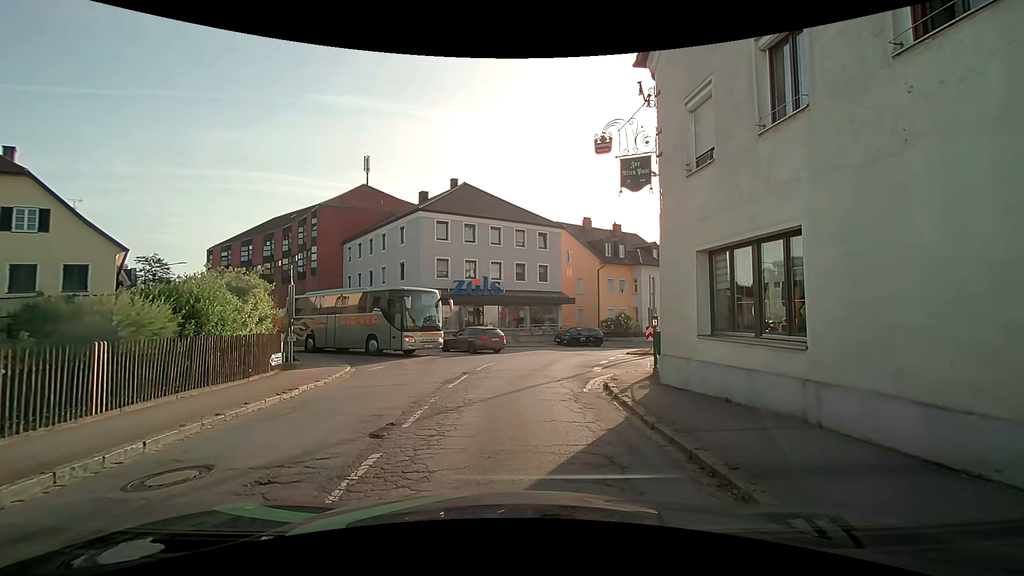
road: secondary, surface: asphalt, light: Day
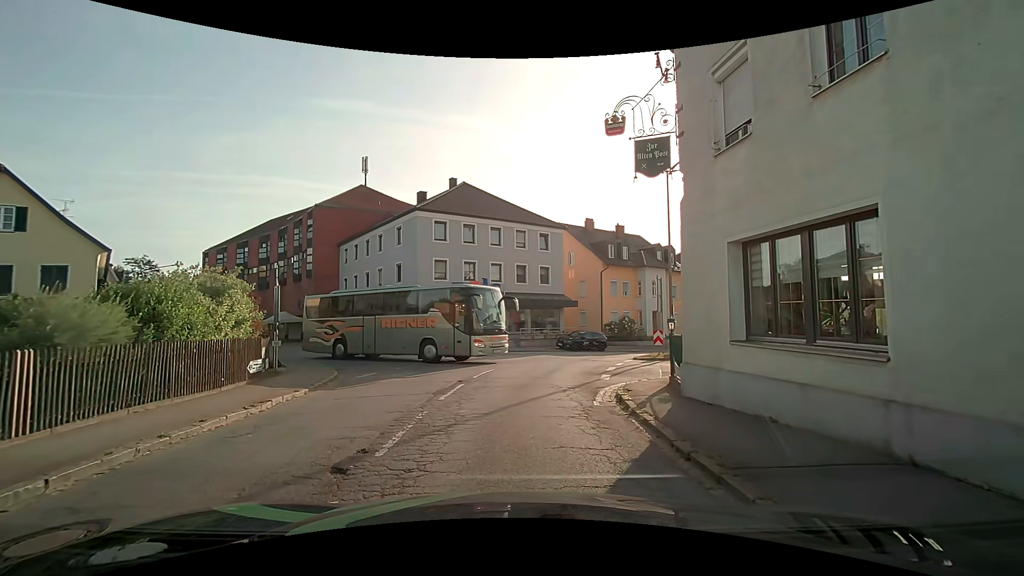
(0.0, +1.5) m; -1°
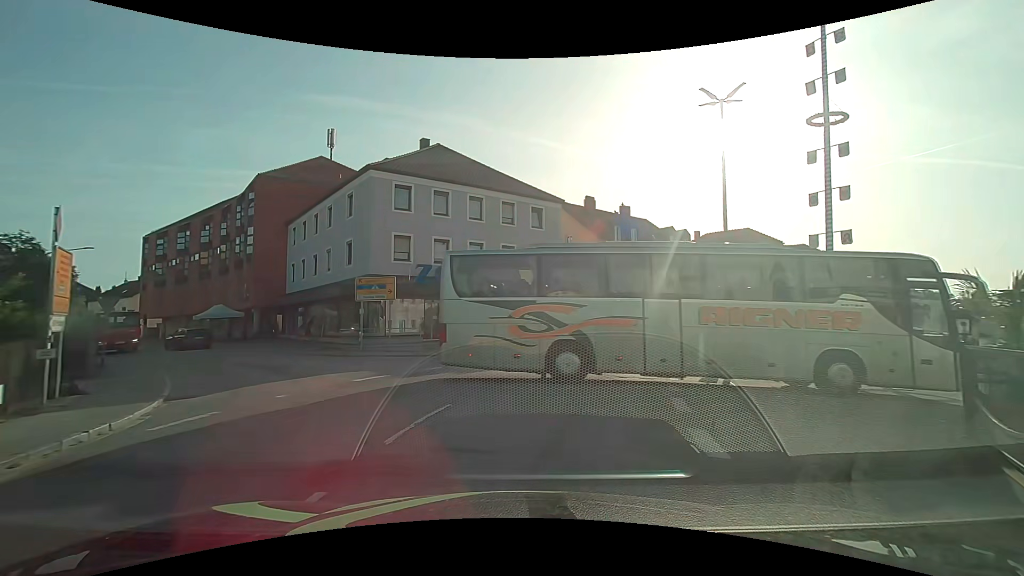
(0.0, +9.2) m; +1°
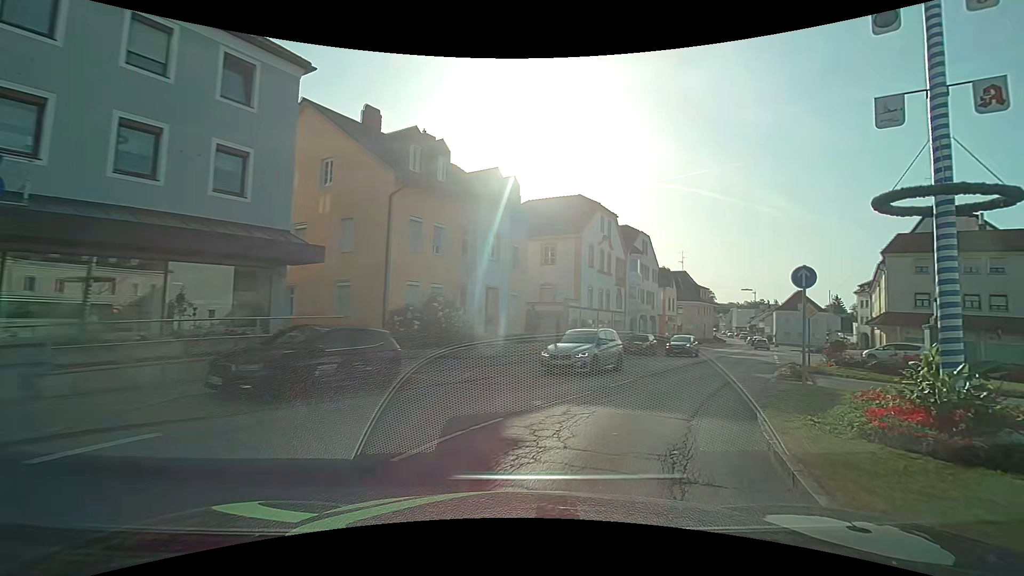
(+3.1, +17.9) m; +23°
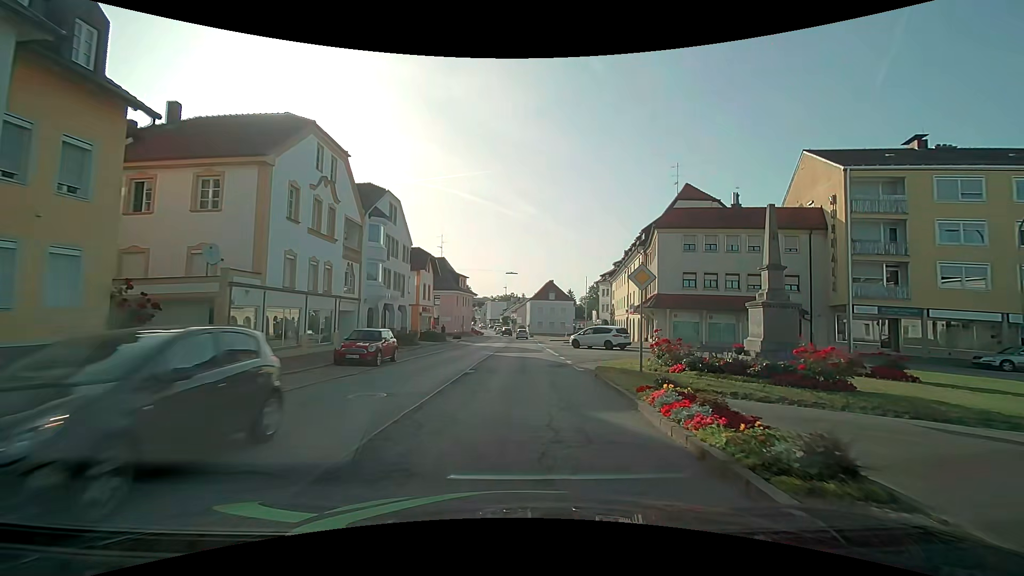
(+3.8, +14.0) m; +27°
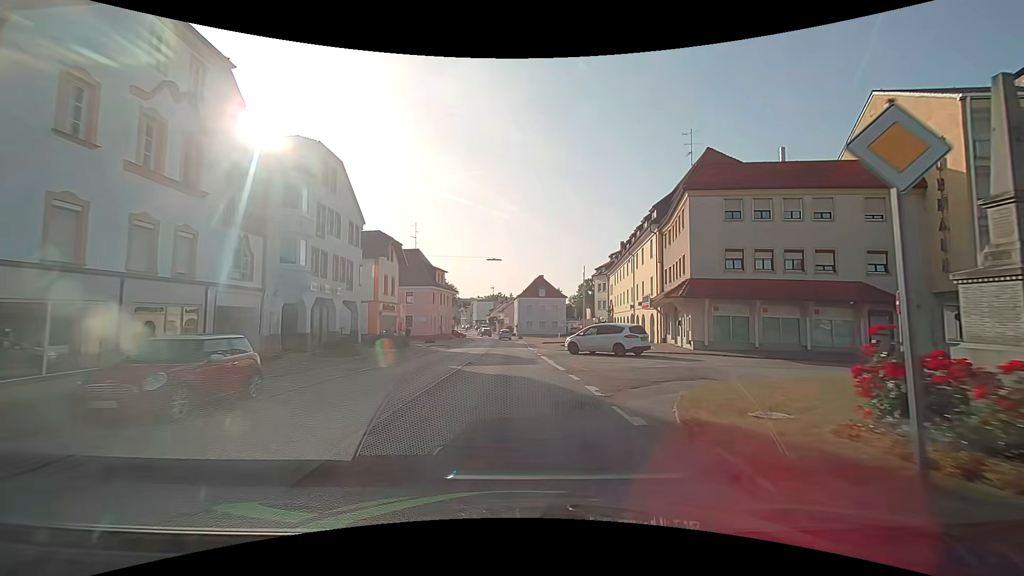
(+0.3, +10.5) m; +2°
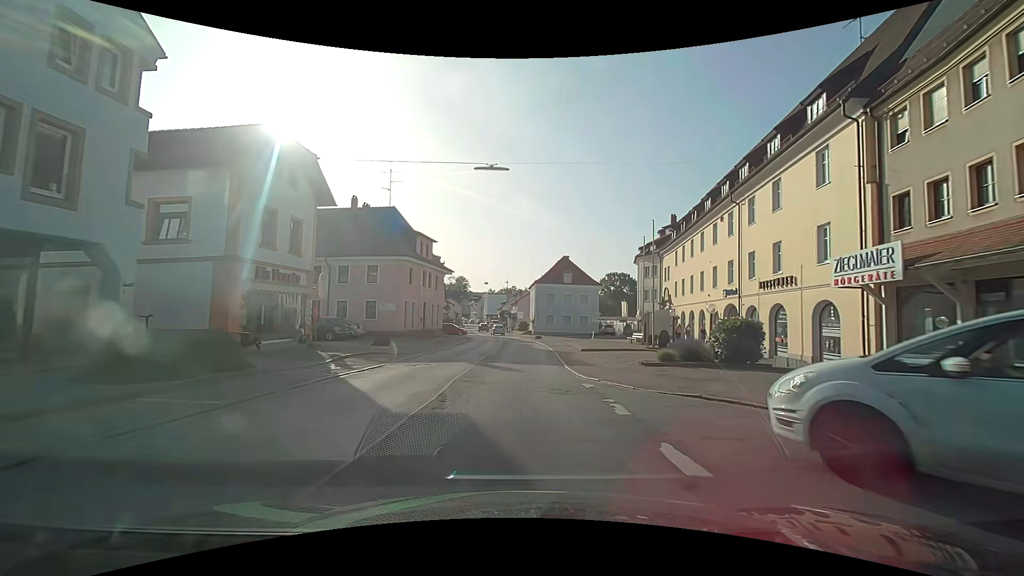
(-0.4, +23.0) m; -2°
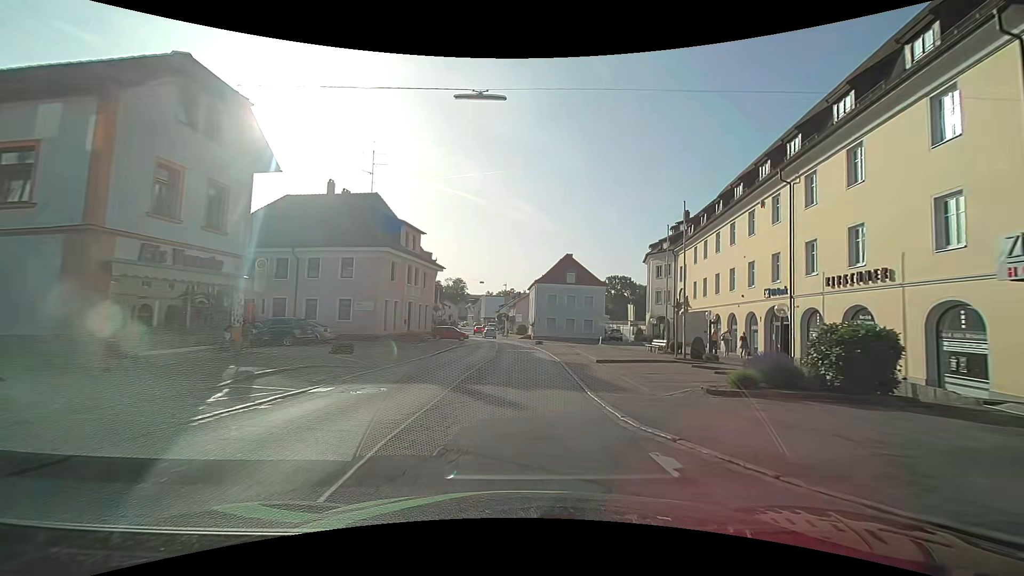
(0.0, +6.2) m; 0°
(0, +10) (0, +20) (0, +30) (0, +40) (0, +50) (-2, +60) (-3, +70) (-4, +80) (-5, +90) (-6, +100) m
